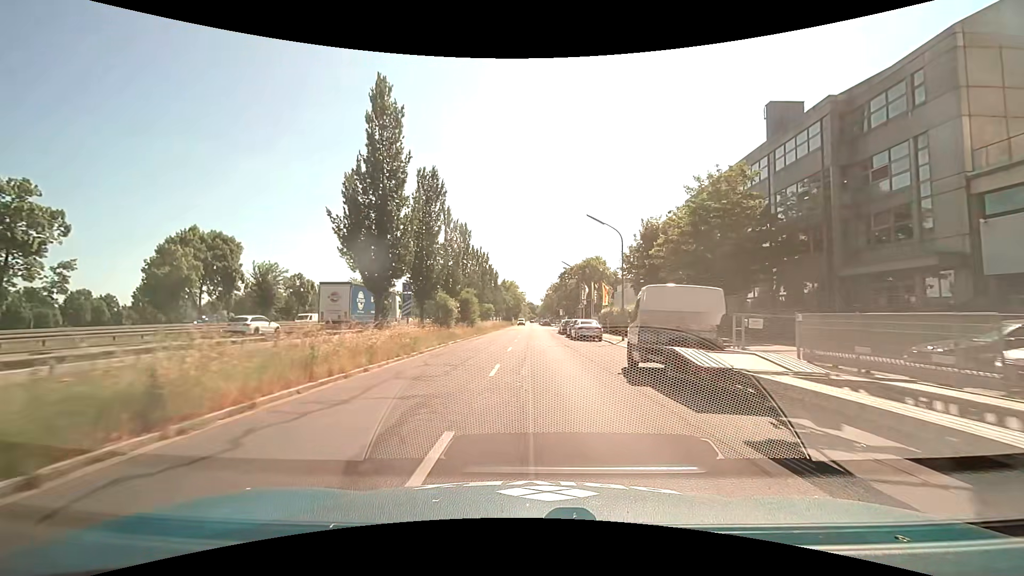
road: tertiary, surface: asphalt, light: Day
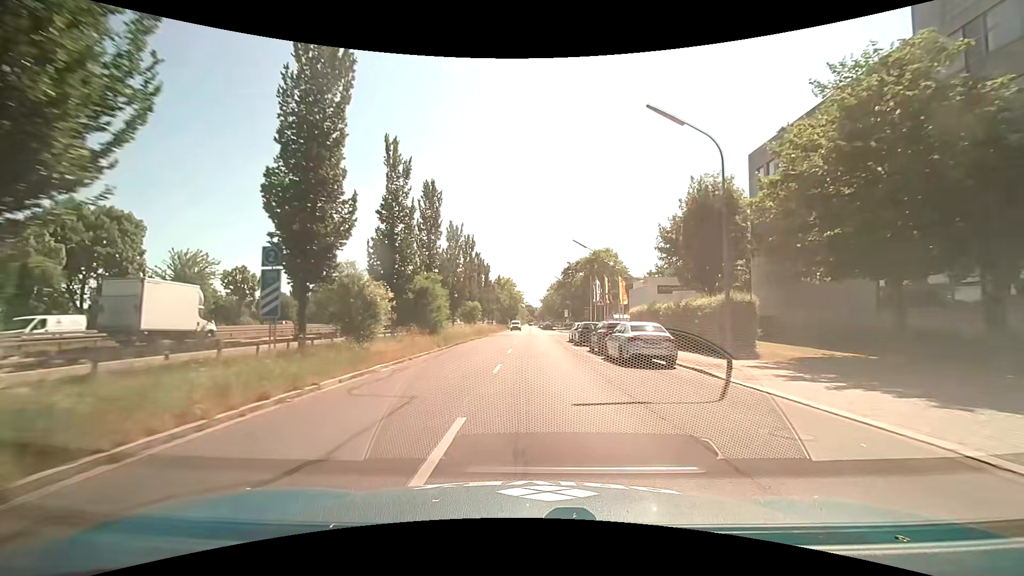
(+0.1, +17.2) m; 0°
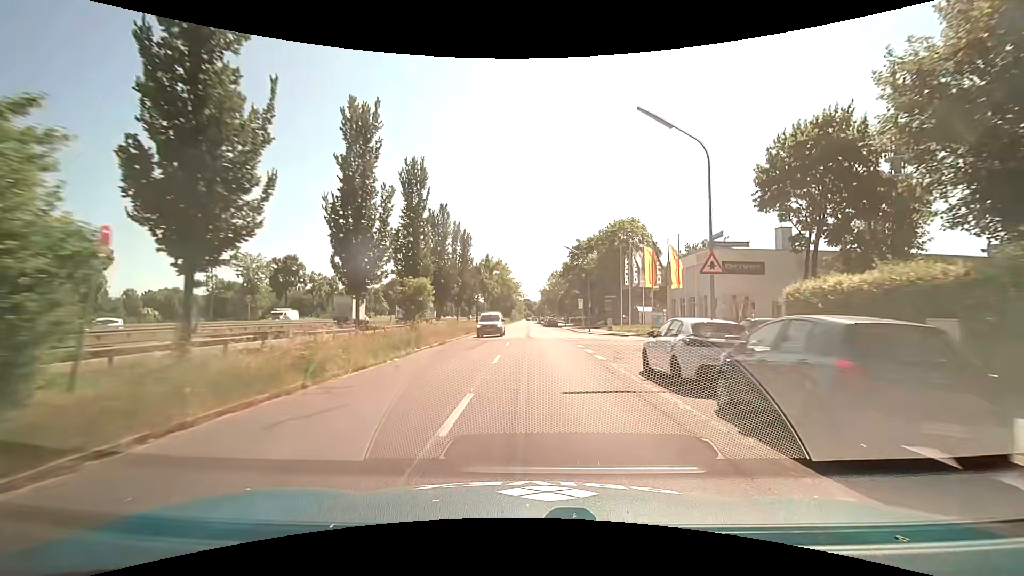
(0.0, +25.5) m; +1°
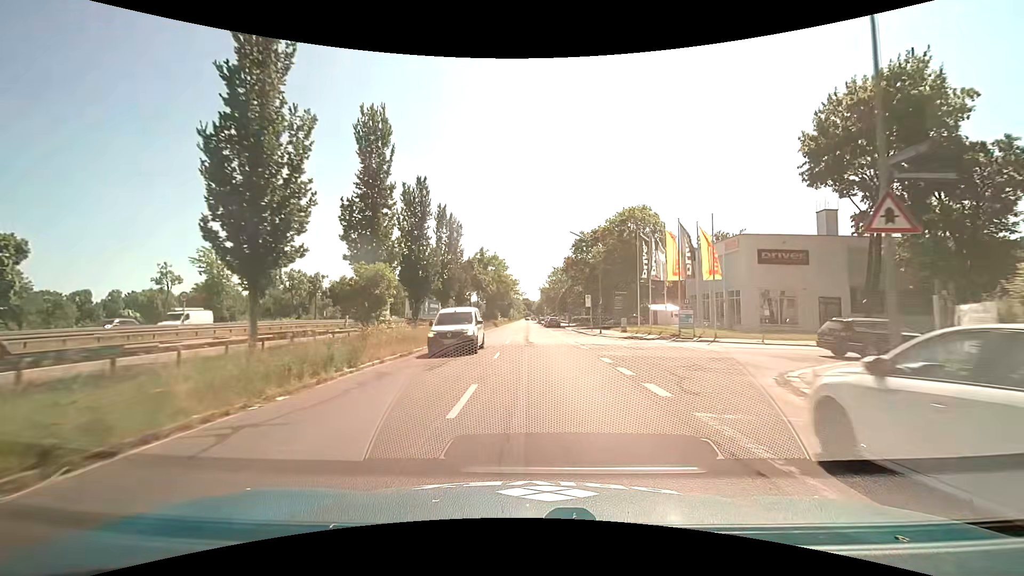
(0.0, +7.8) m; -1°
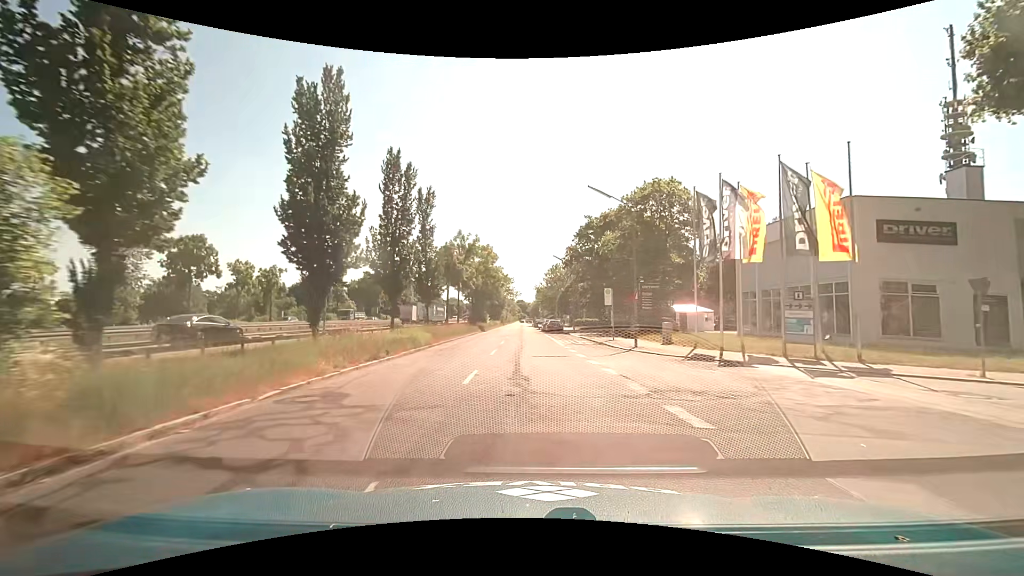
(+0.2, +14.5) m; +1°
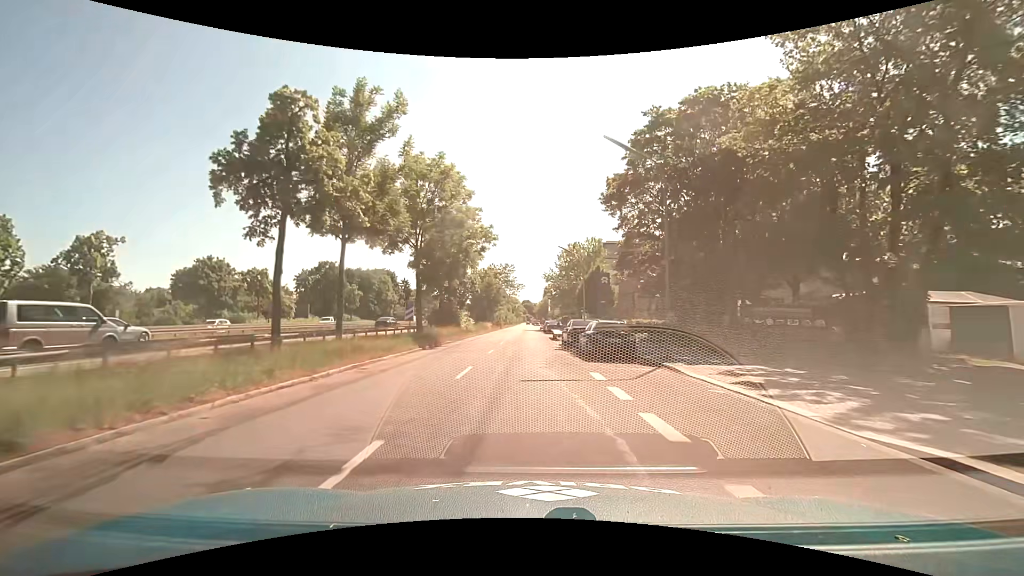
(+0.2, +35.1) m; 0°
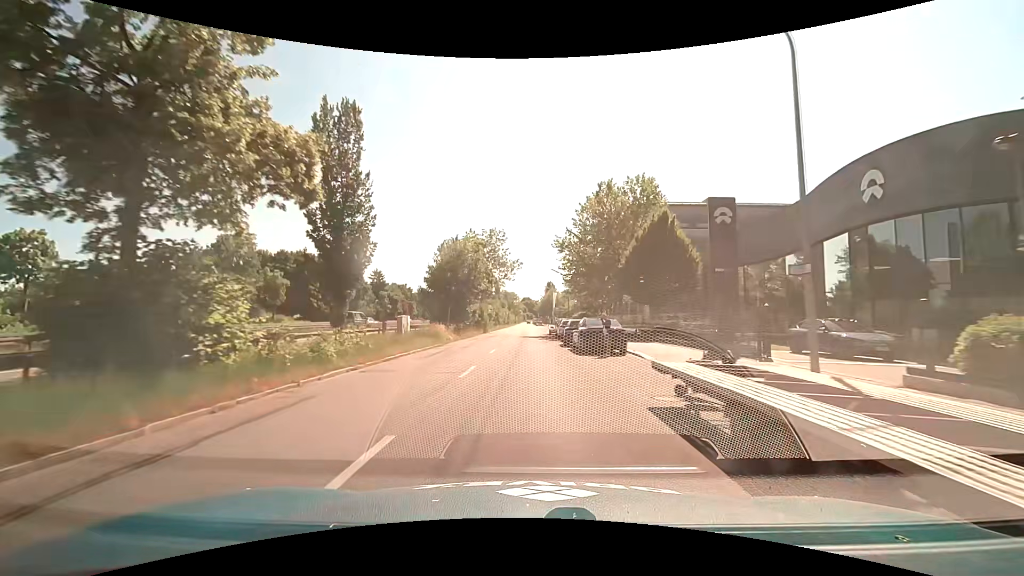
(-0.5, +36.1) m; 0°
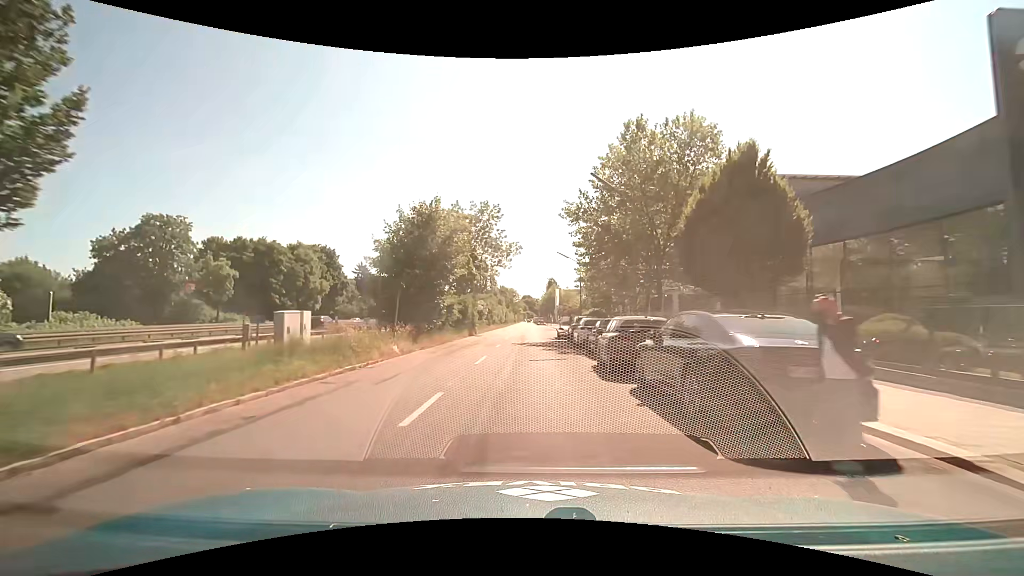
(-0.1, +14.7) m; 0°
(0, +10) (0, +20) (0, +30) (0, +40) (0, +50) (0, +60) (0, +70) (0, +80) (0, +90) (0, +100) m
